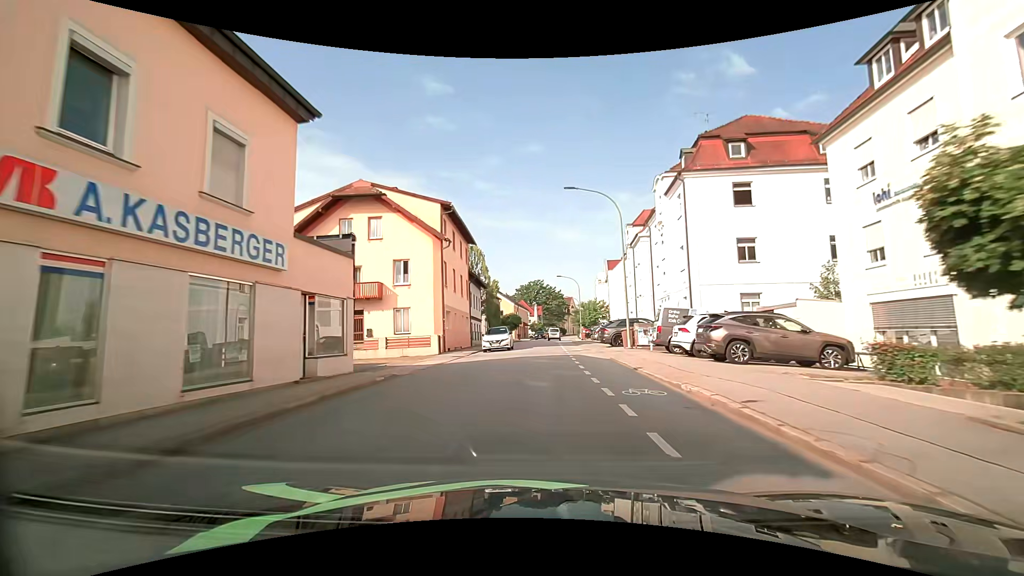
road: tertiary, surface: asphalt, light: Day
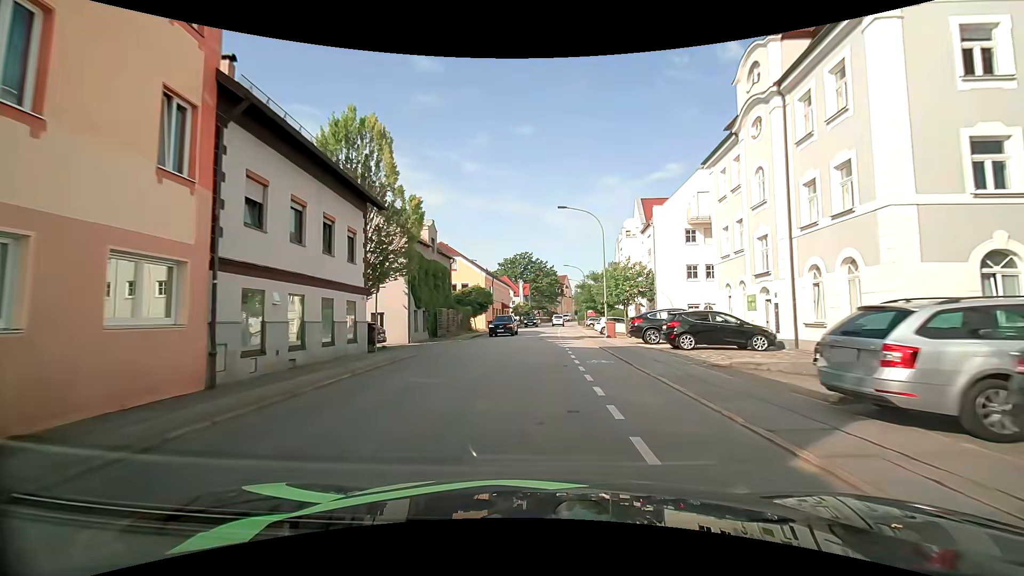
(+0.6, +34.6) m; +1°
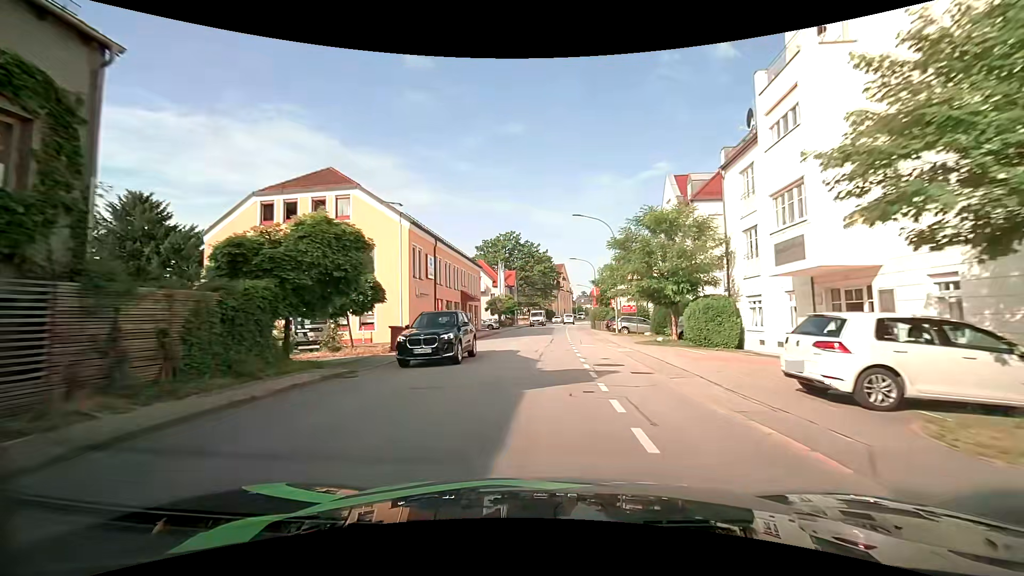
(+0.4, +33.7) m; +2°
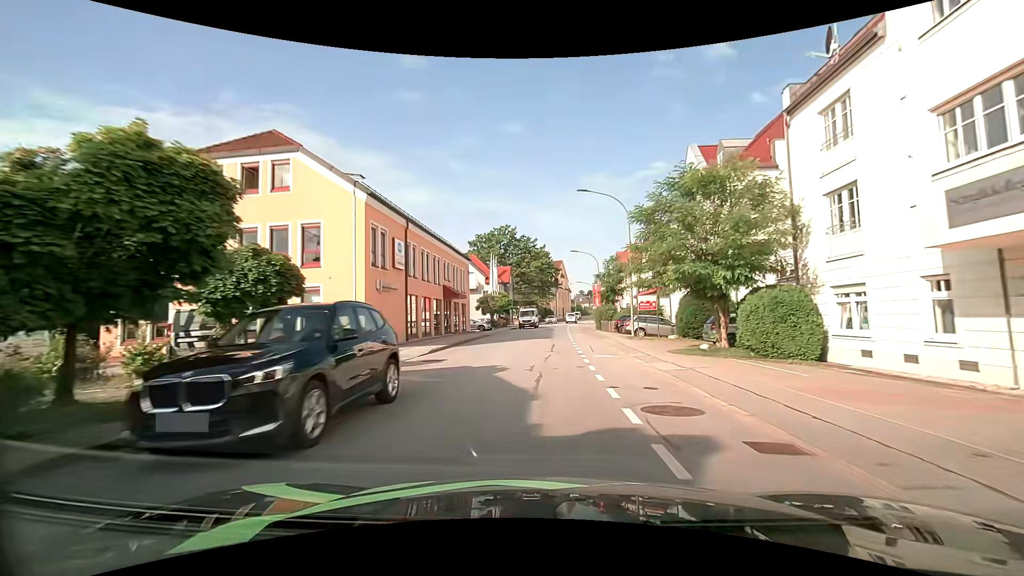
(0.0, +6.9) m; 0°
(0, +10) (0, +20) (+1, +30) (+1, +40) (+1, +50) (+2, +60) (+3, +70) (+3, +80) (+4, +90) (+6, +100) m
